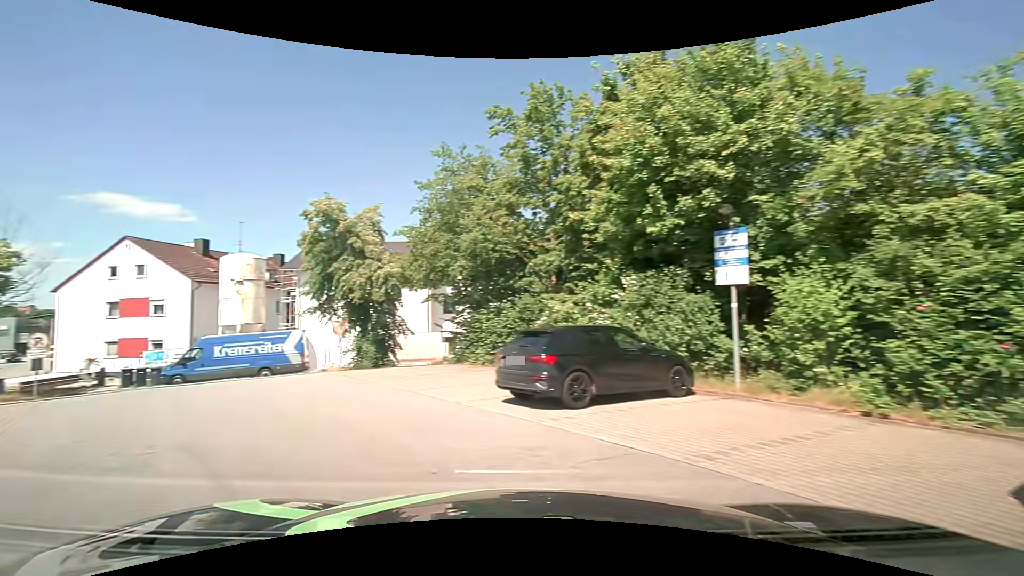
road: service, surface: asphalt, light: Day
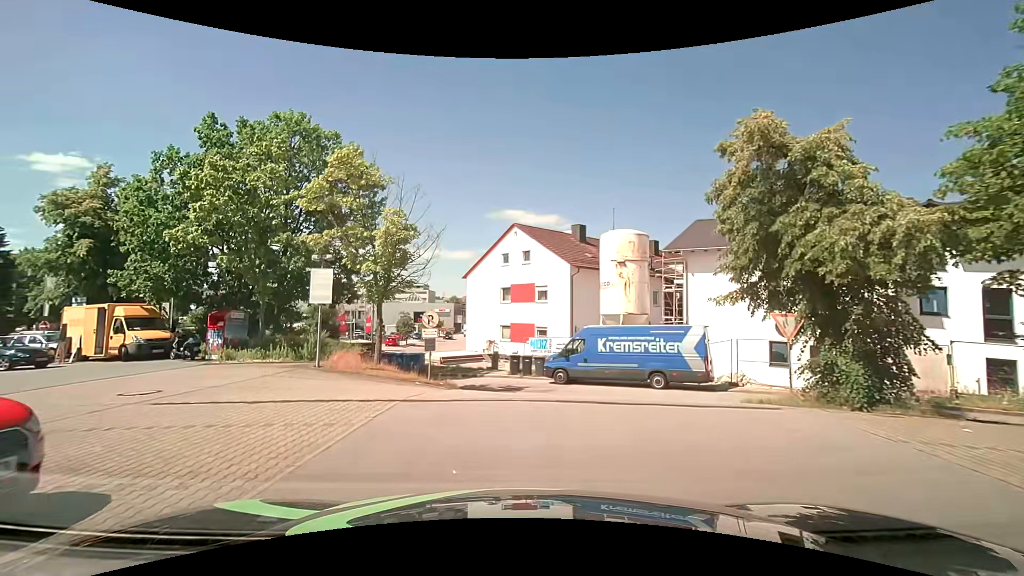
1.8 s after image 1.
(-4.0, +7.8) m; -42°
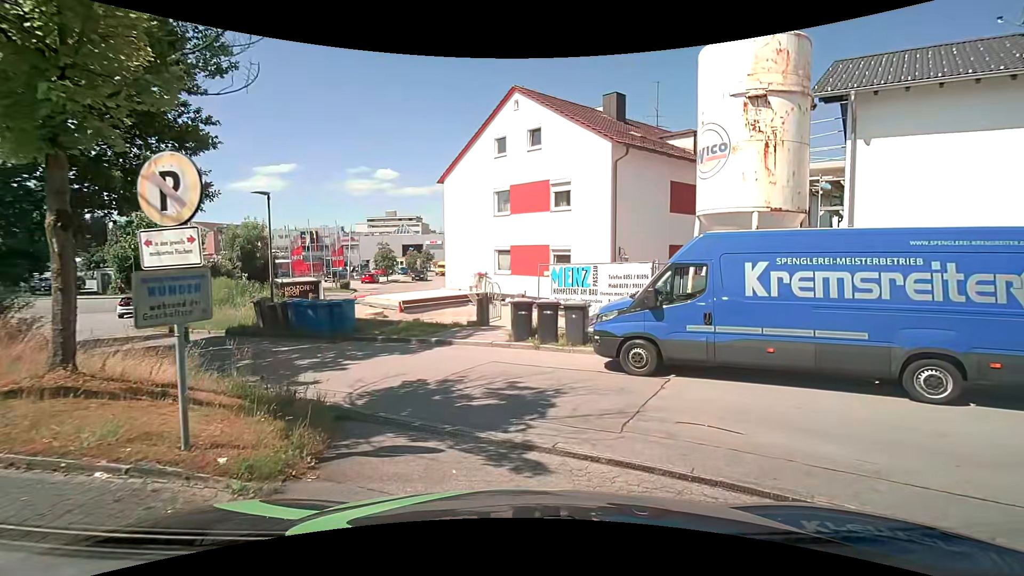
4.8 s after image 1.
(-0.1, +13.0) m; 0°
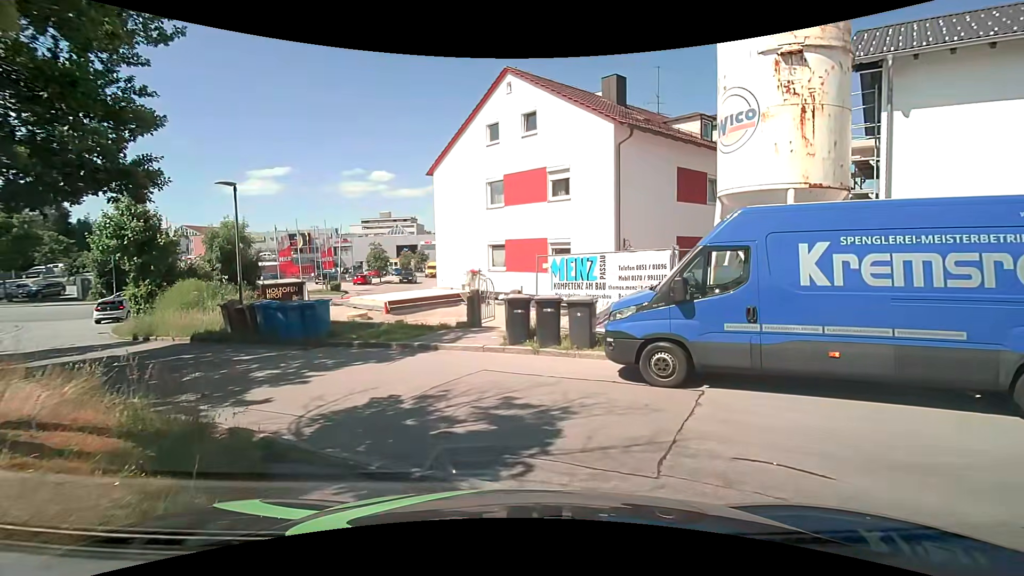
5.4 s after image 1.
(+0.1, +1.7) m; 0°
